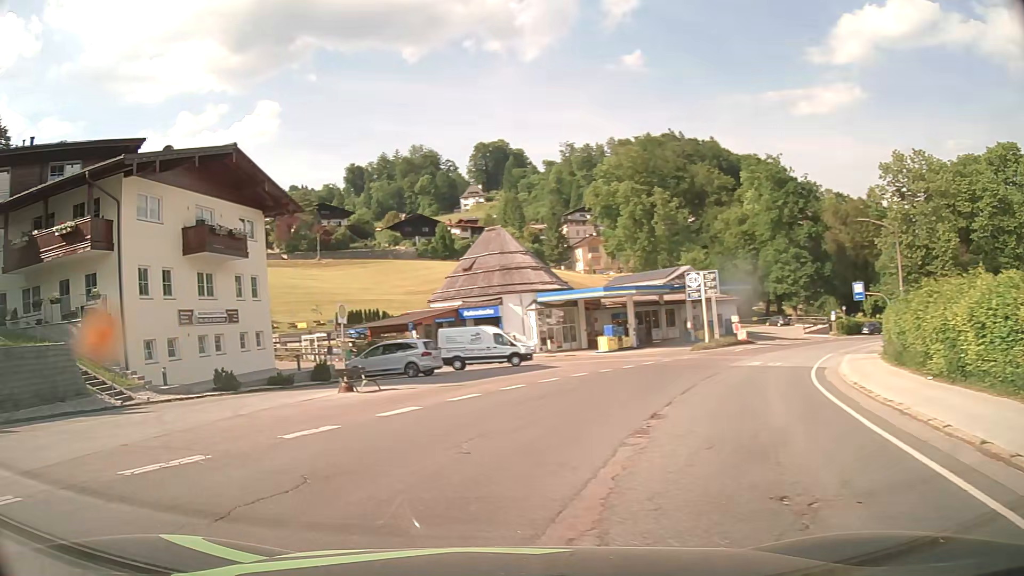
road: tertiary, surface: asphalt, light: Day
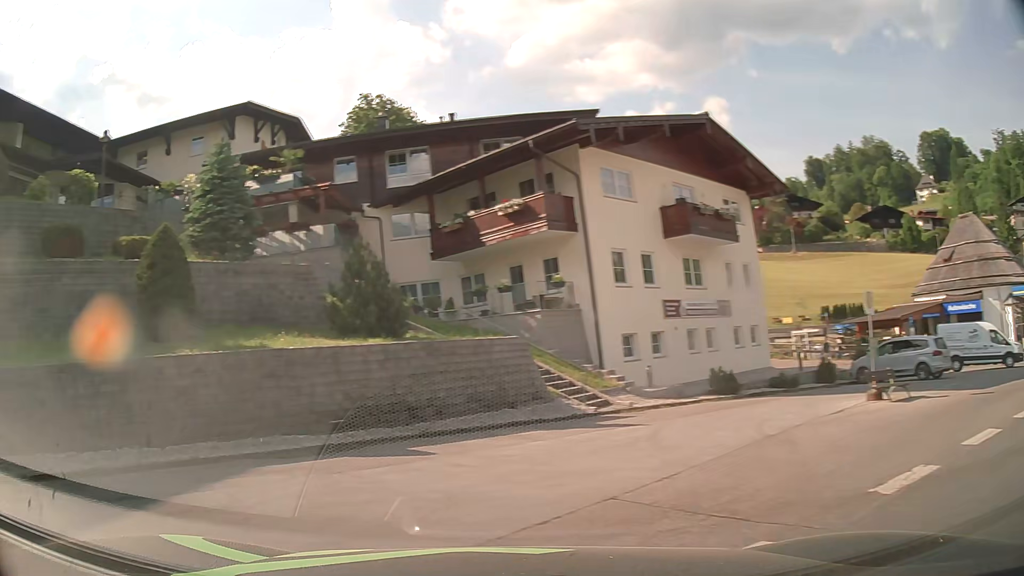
(-1.2, +3.9) m; -40°
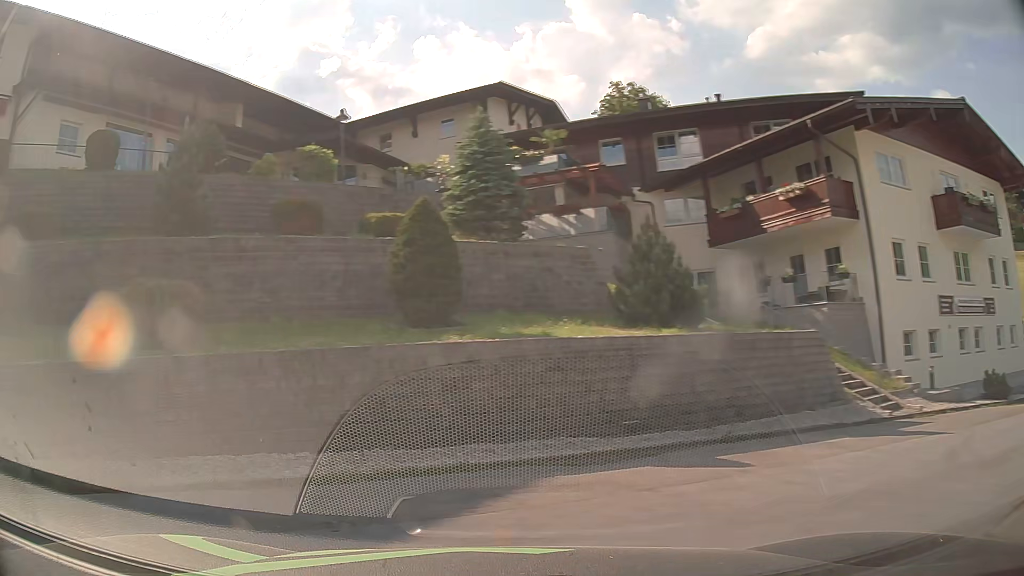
(-0.3, +1.6) m; -22°
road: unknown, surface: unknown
